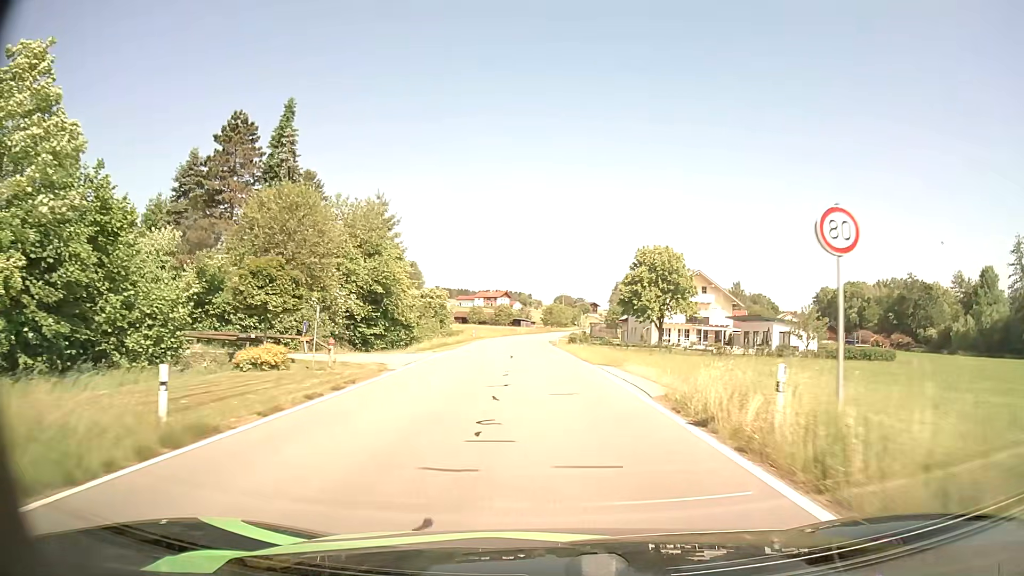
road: tertiary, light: Day
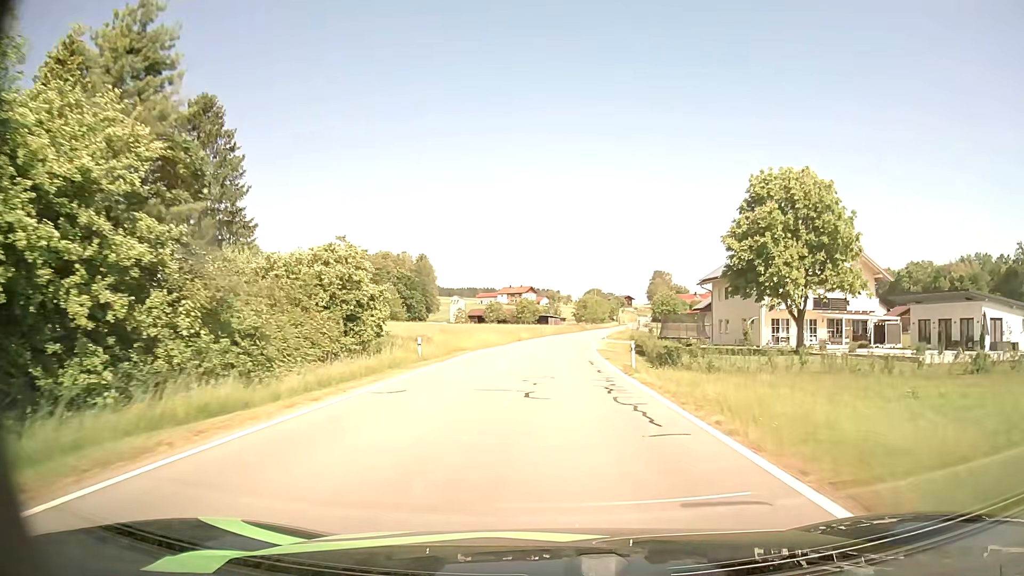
(-0.8, +36.1) m; -2°
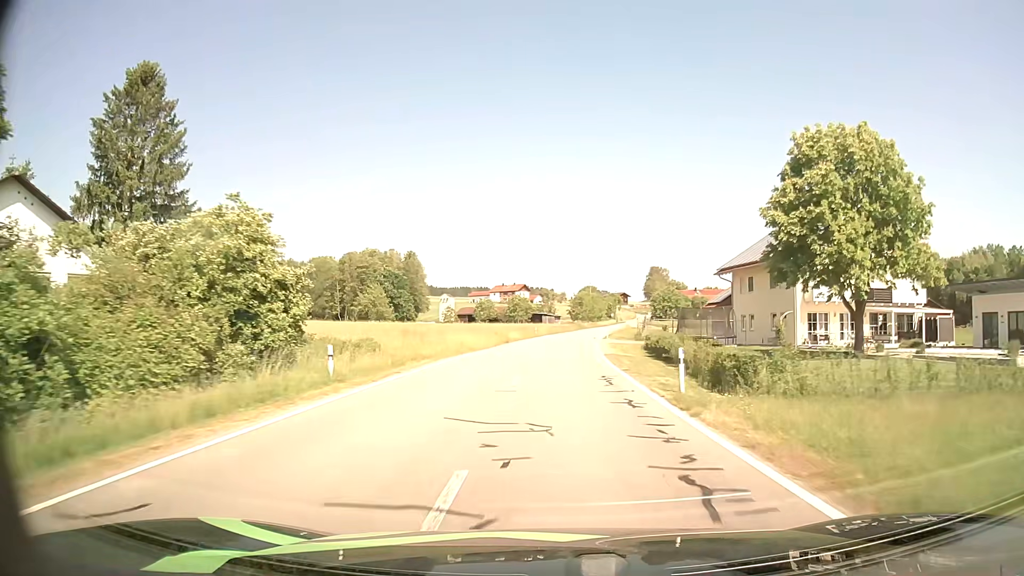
(+0.1, +9.3) m; +1°
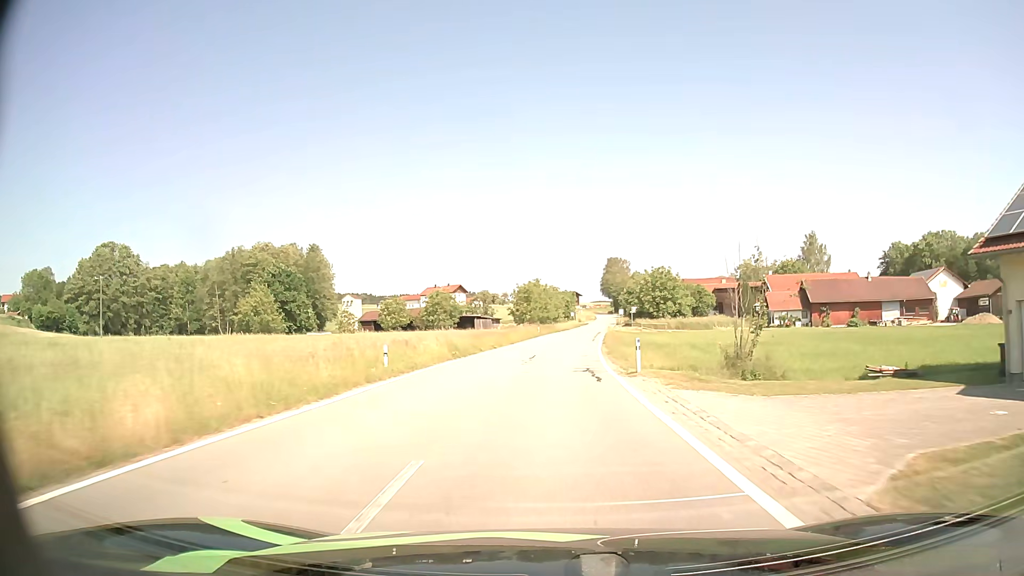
(+1.6, +47.7) m; +5°
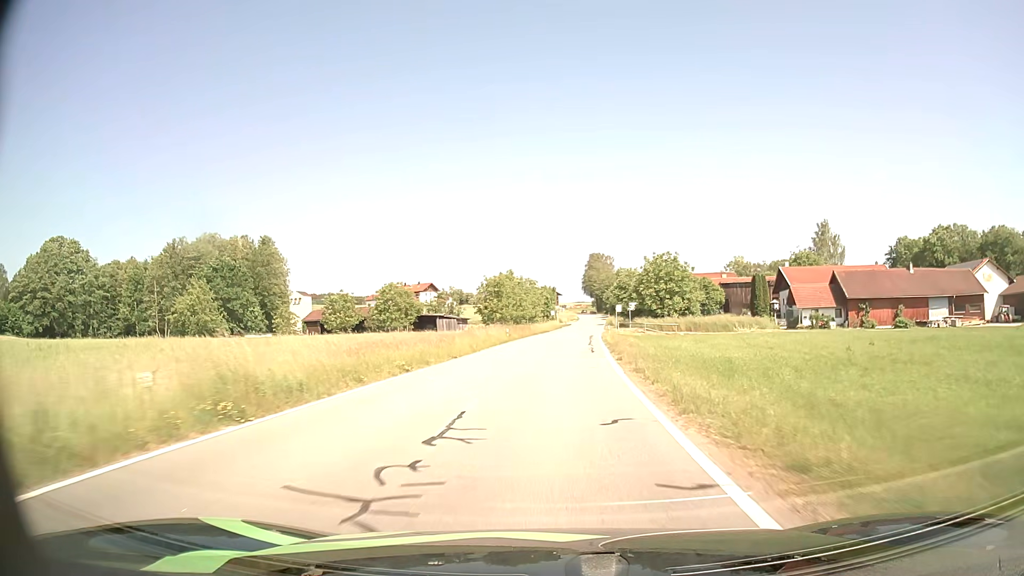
(+0.3, +19.6) m; +2°
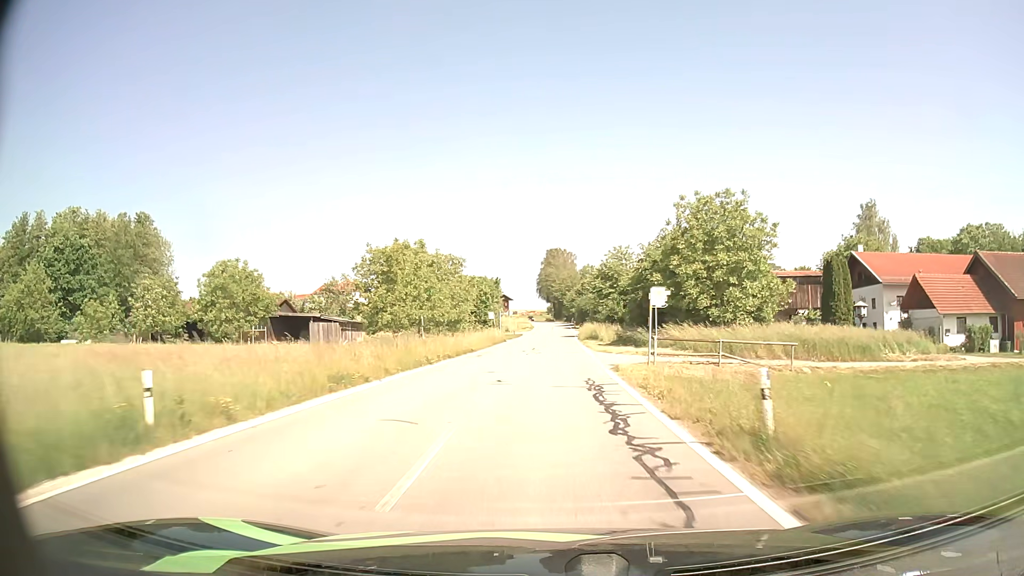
(+1.3, +39.6) m; +4°
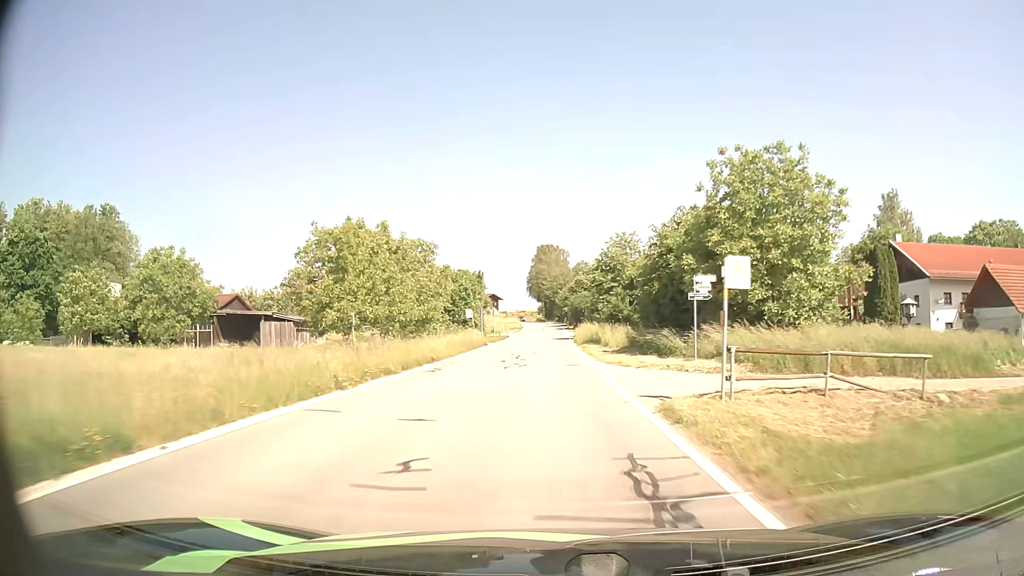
(+0.1, +9.9) m; +1°
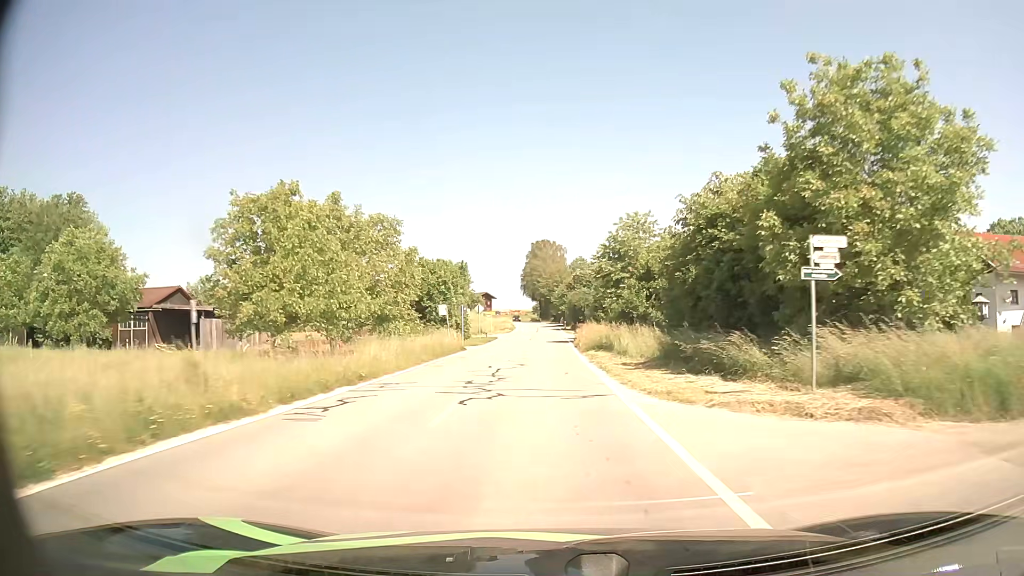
(0.0, +9.9) m; 0°
(0, +10) (0, +20) (0, +30) (0, +40) (0, +50) (0, +60) (0, +70) (0, +80) (0, +90) (0, +100) m
